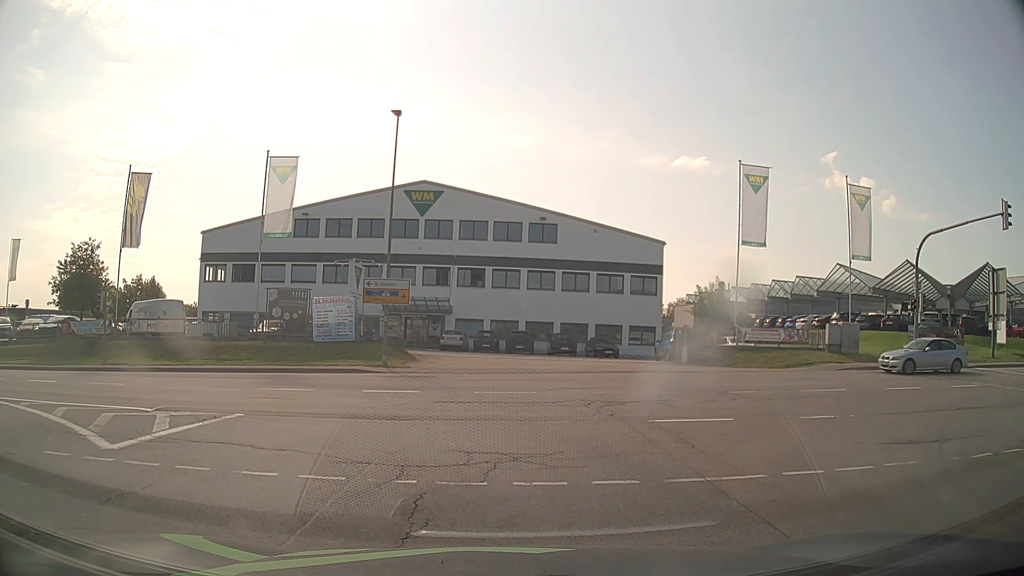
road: secondary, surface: asphalt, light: Day
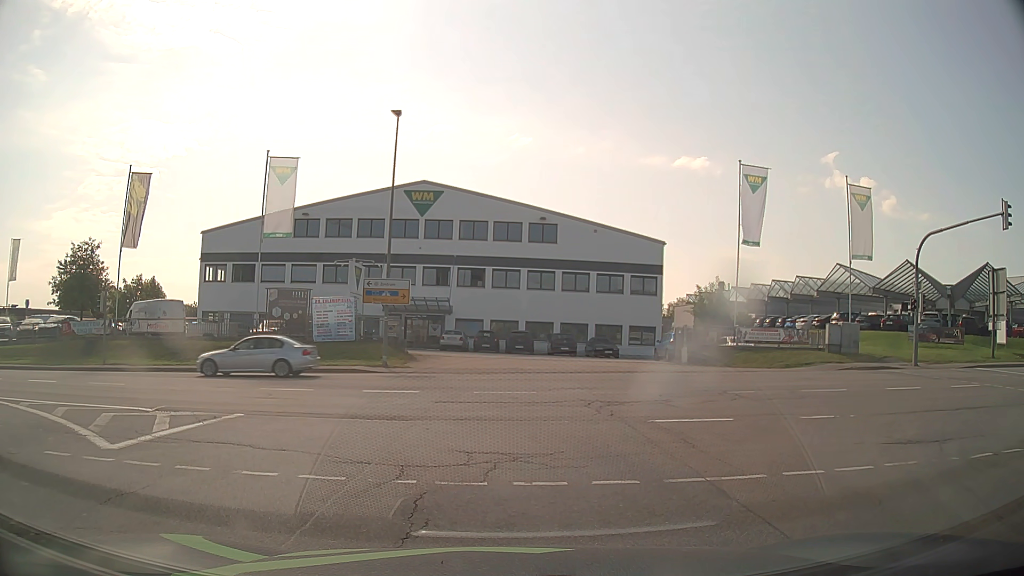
(0.0, 0.0) m; 0°
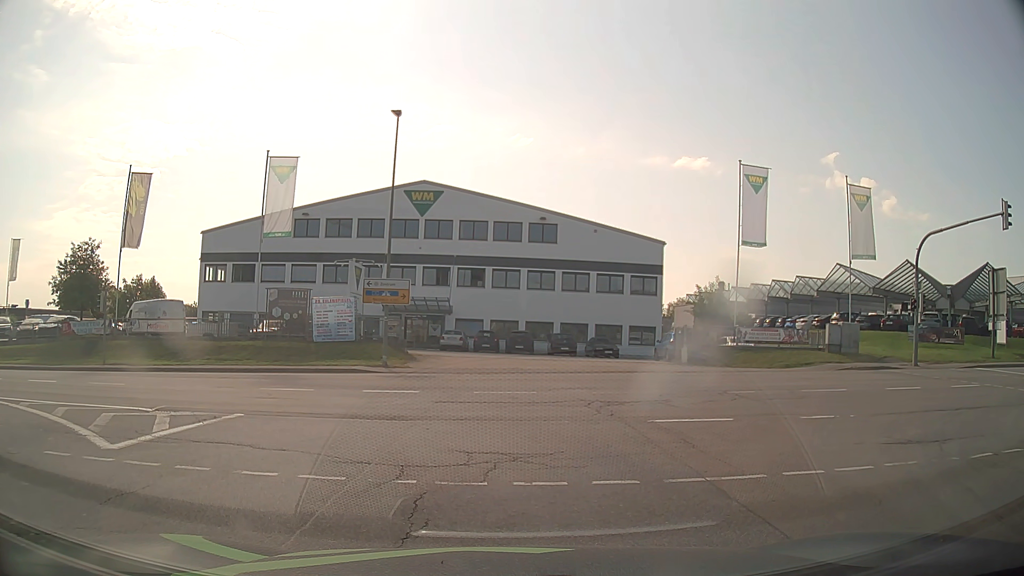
(0.0, 0.0) m; 0°
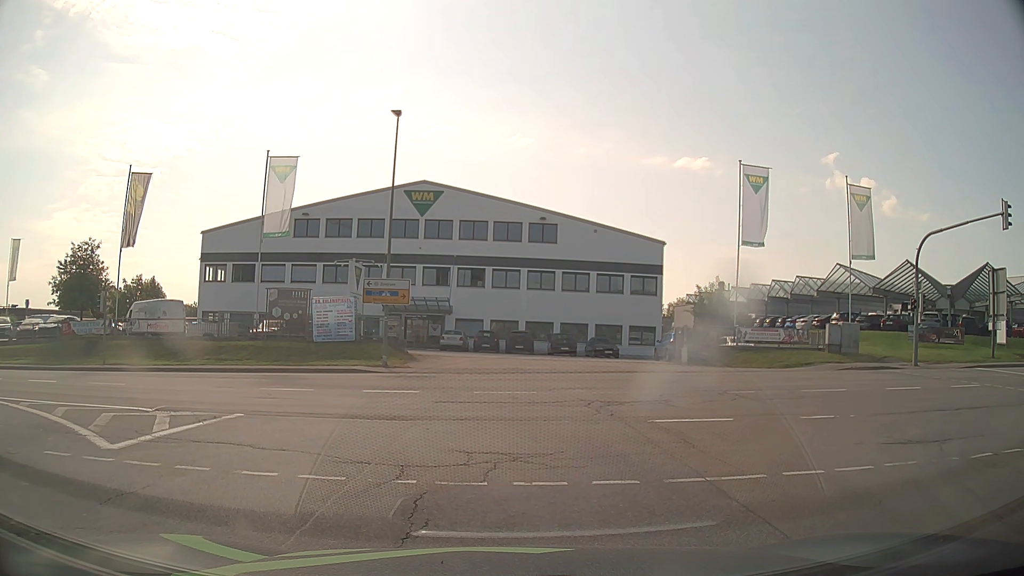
(0.0, 0.0) m; 0°
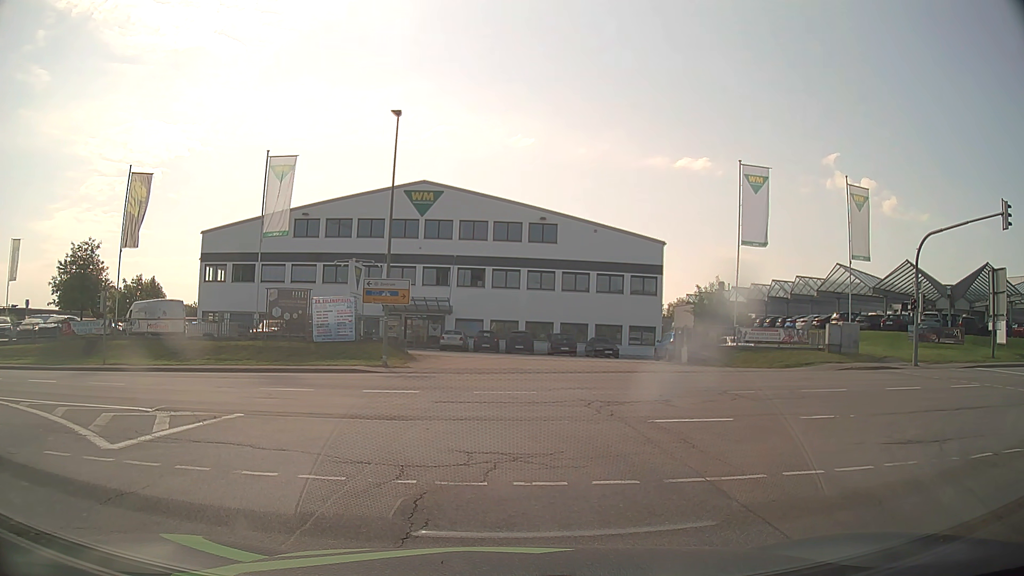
(0.0, 0.0) m; 0°
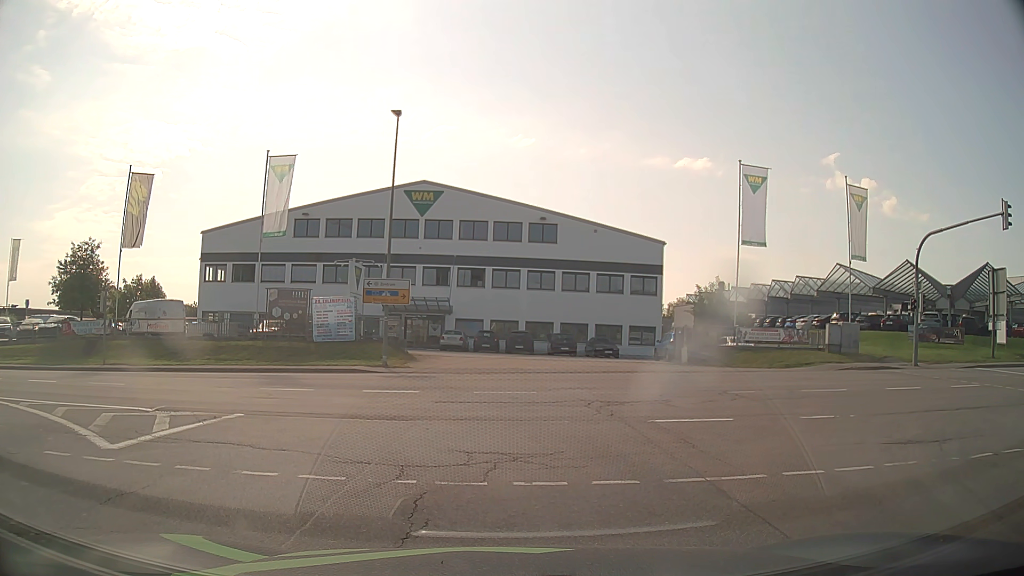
(0.0, 0.0) m; 0°
